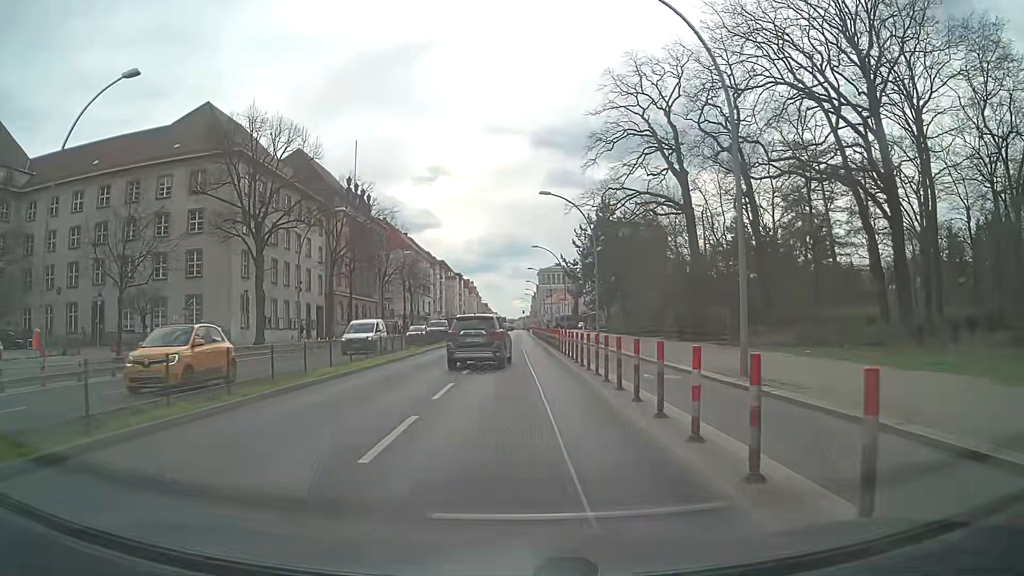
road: primary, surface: asphalt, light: Day
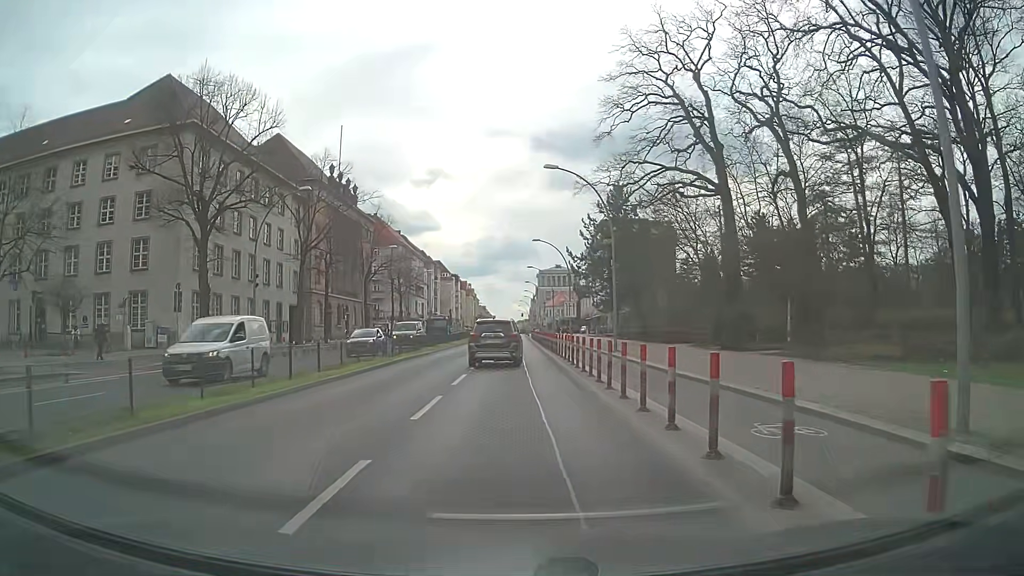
(0.0, +8.8) m; 0°
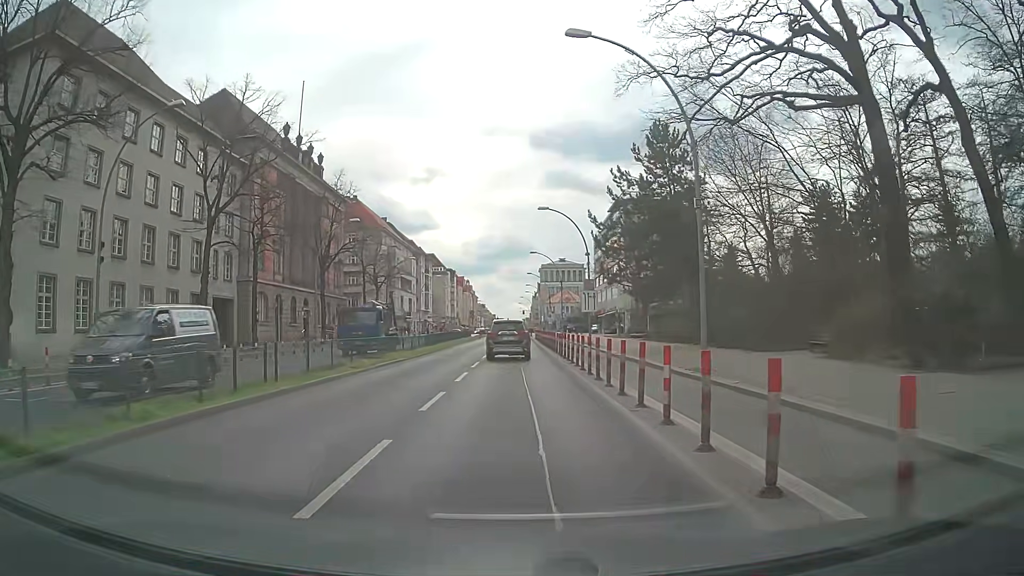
(+0.1, +17.8) m; 0°
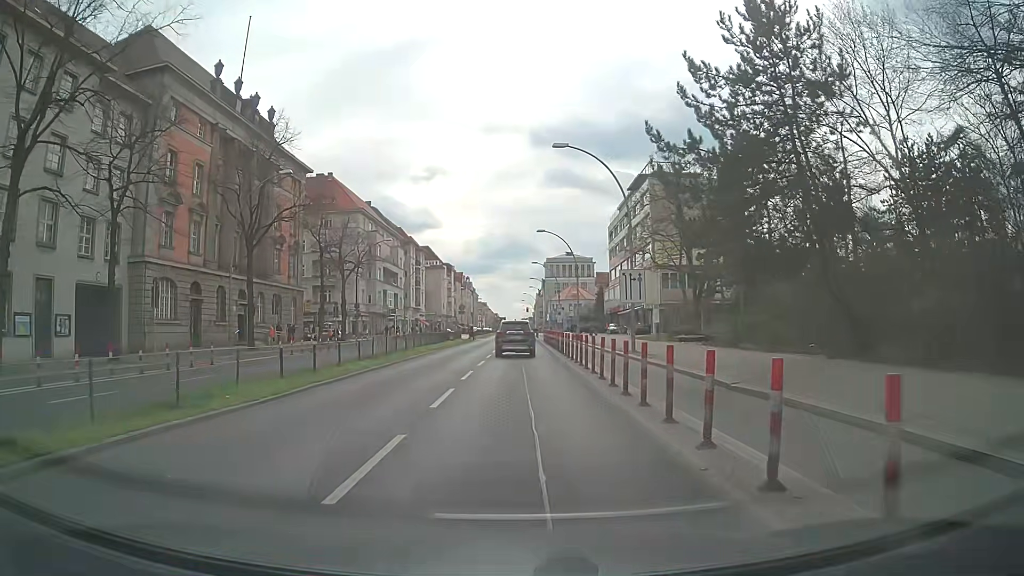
(-0.1, +17.9) m; 0°
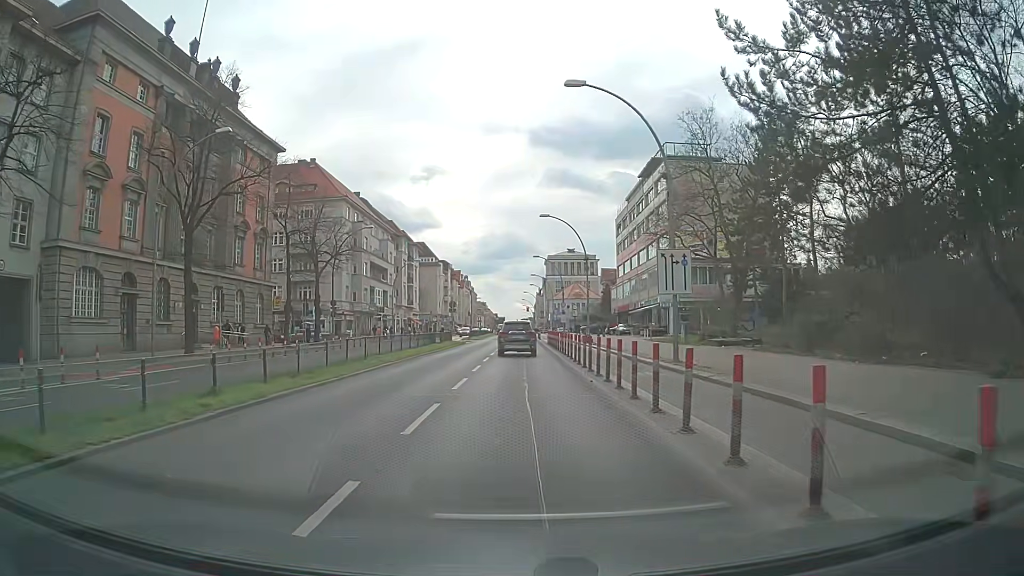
(-0.1, +8.9) m; 0°
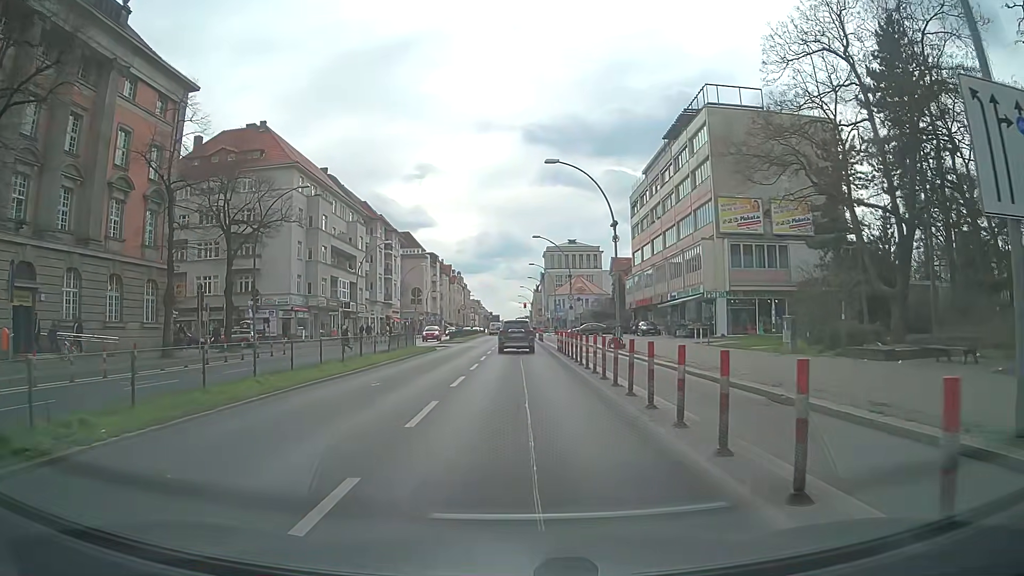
(0.0, +17.9) m; +1°
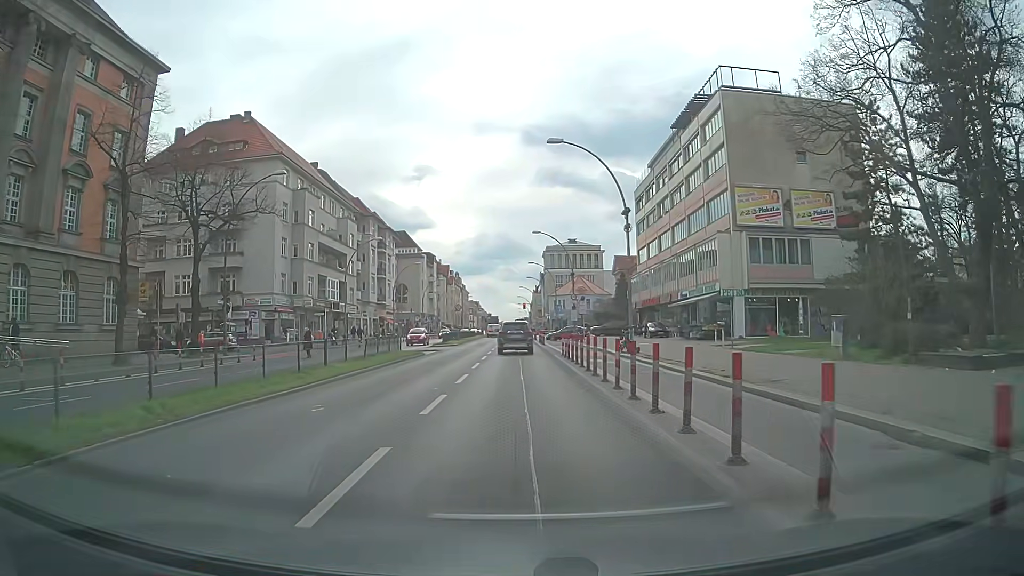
(0.0, +4.5) m; 0°
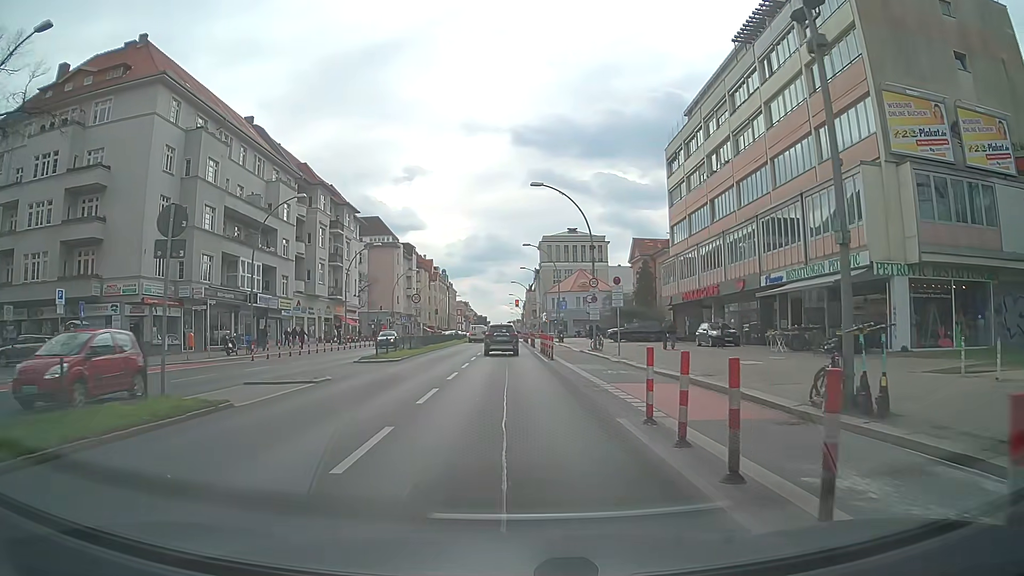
(0.0, +22.3) m; 0°
(0, +10) (0, +20) (0, +30) (0, +40) (0, +50) (0, +60) (0, +70) (0, +80) (0, +90) (0, +100) m
